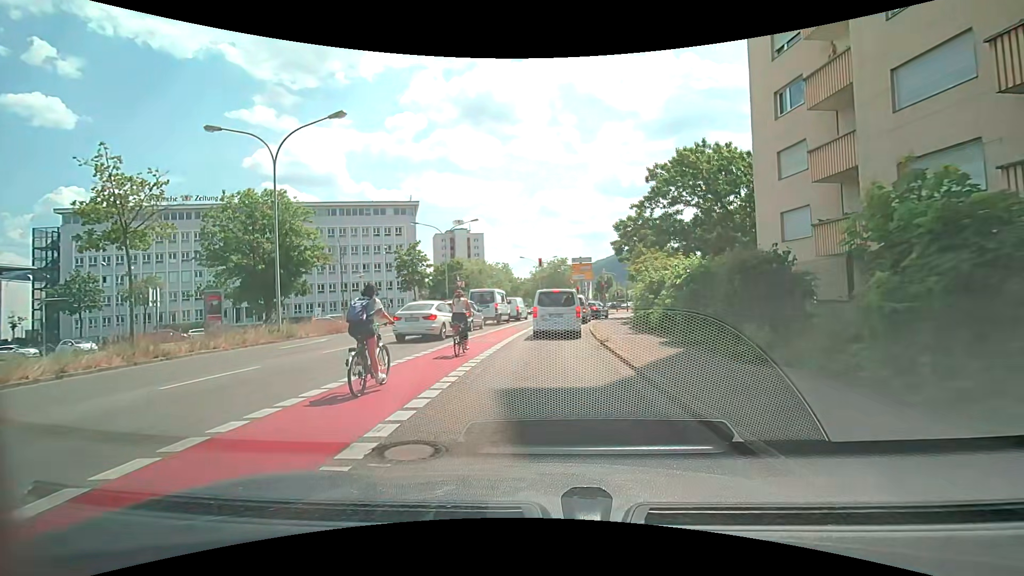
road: secondary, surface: asphalt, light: Day
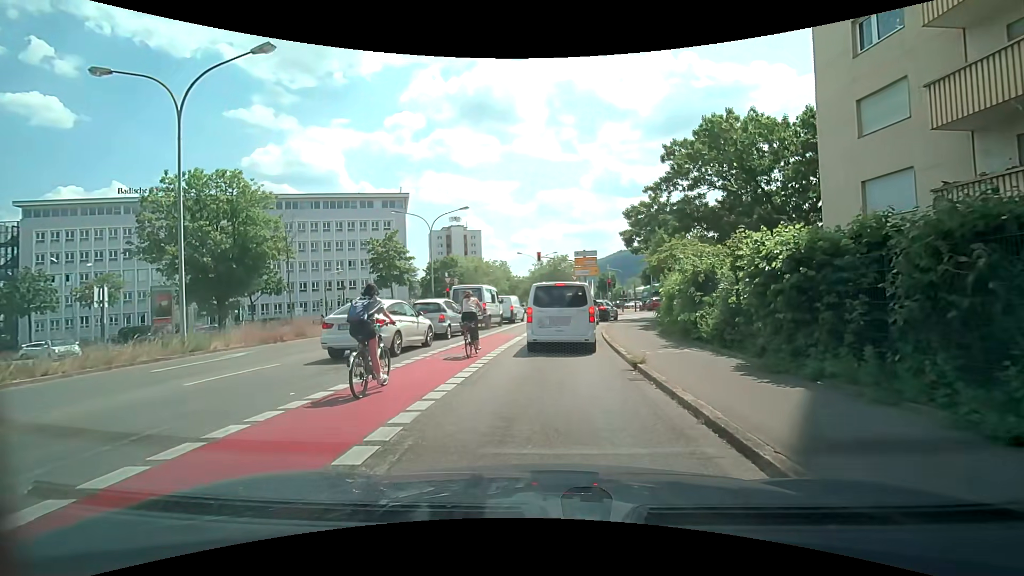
(0.0, +5.6) m; 0°
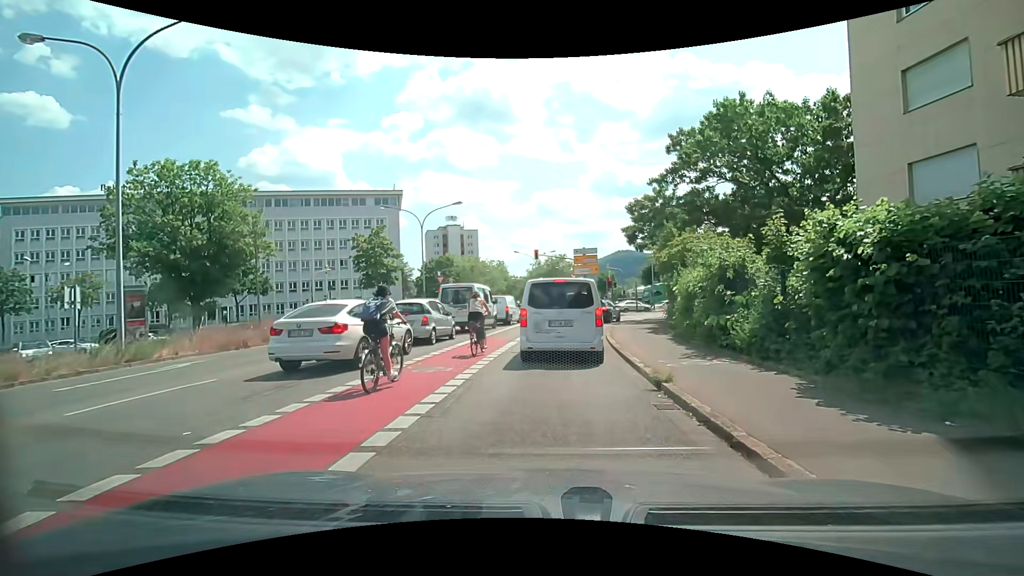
(0.0, +2.2) m; 0°
